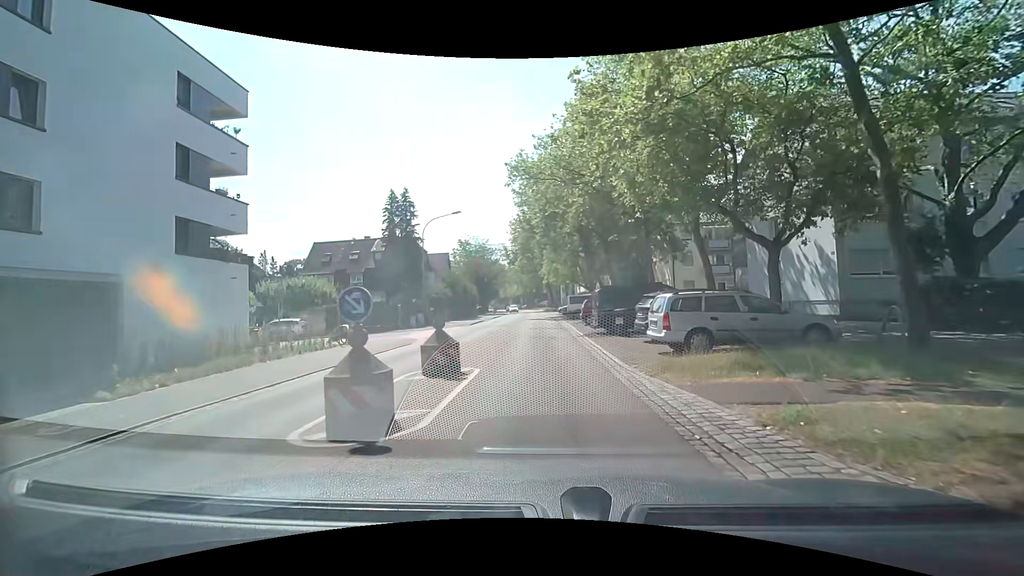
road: secondary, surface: asphalt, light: Day
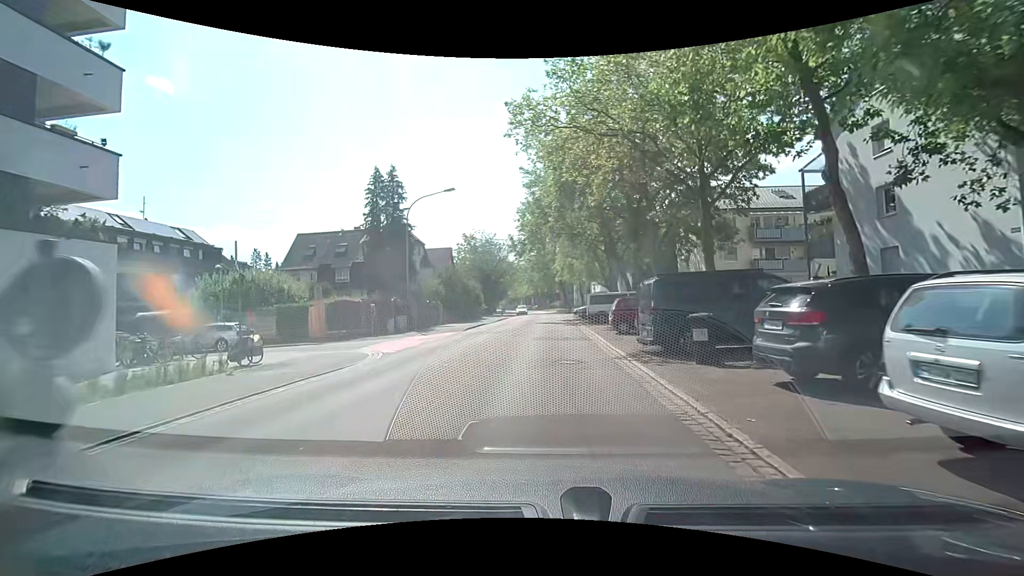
(-0.2, +8.5) m; -2°
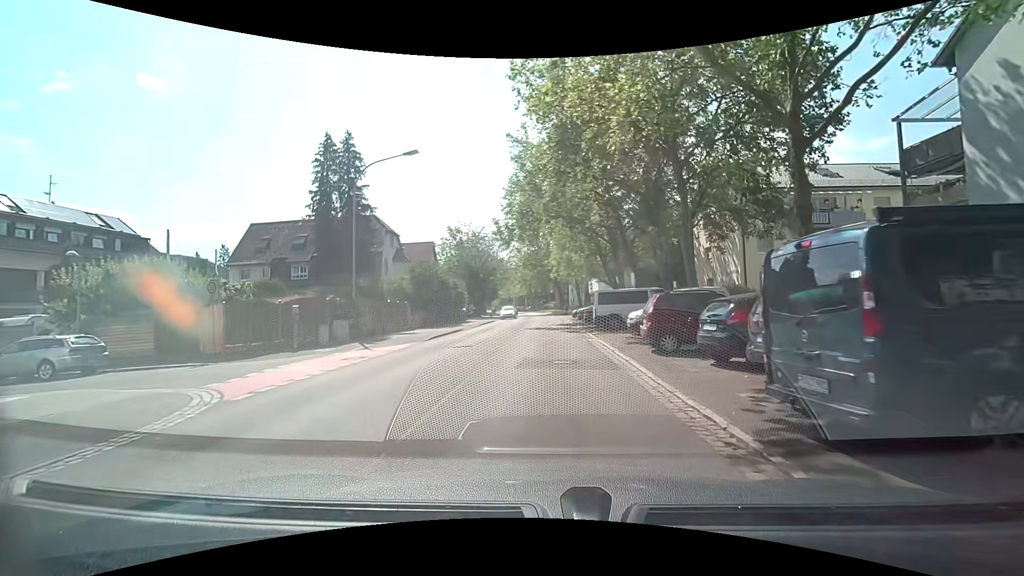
(+0.1, +8.5) m; 0°
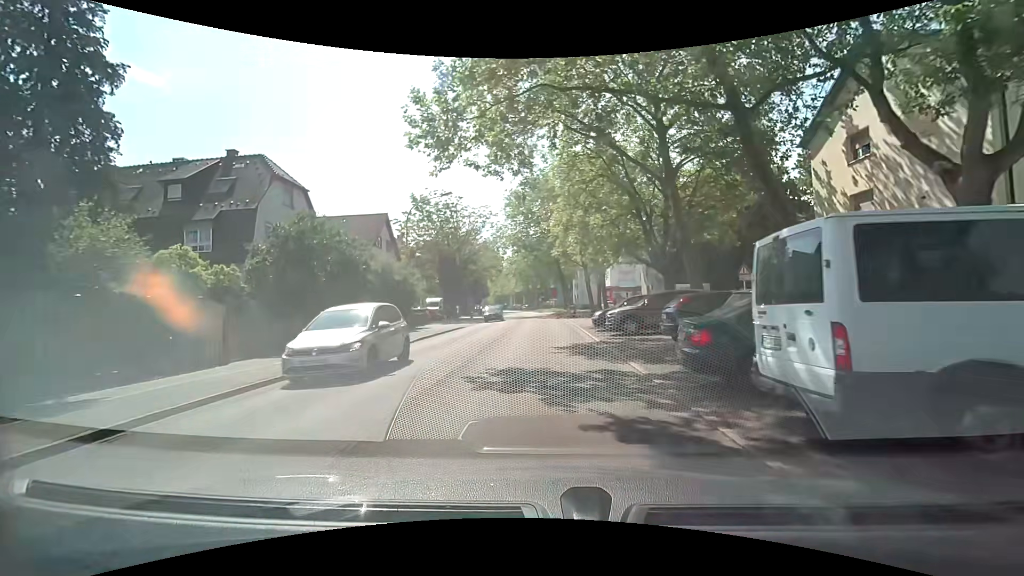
(+0.4, +20.9) m; 0°
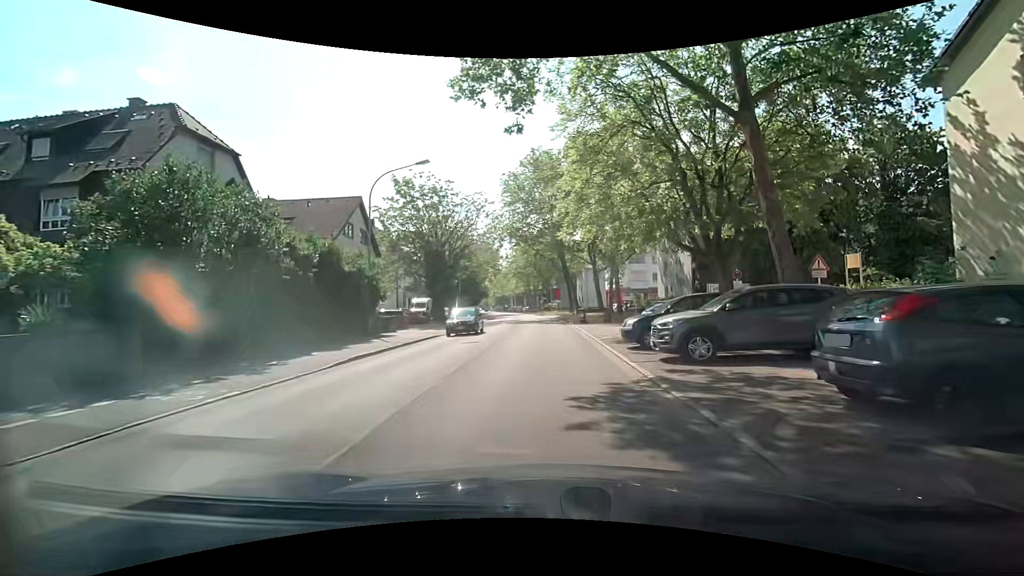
(+0.1, +8.2) m; 0°
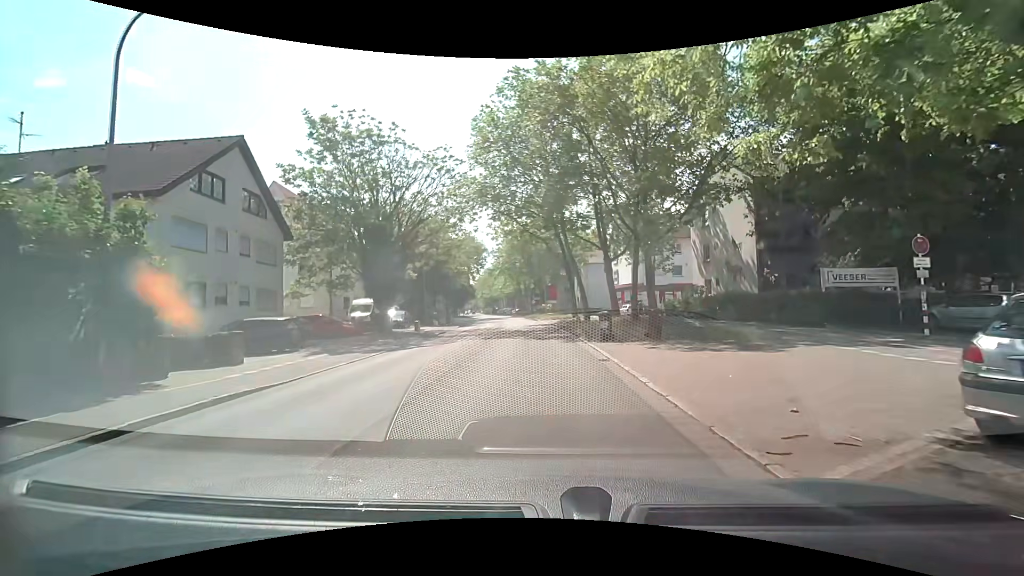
(+0.3, +16.1) m; +1°
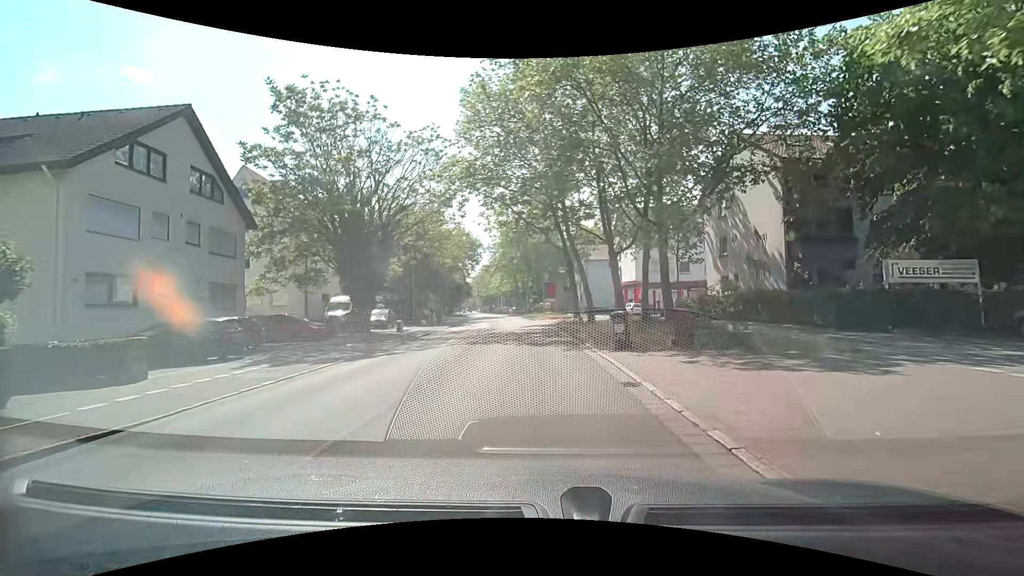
(+0.1, +3.9) m; 0°
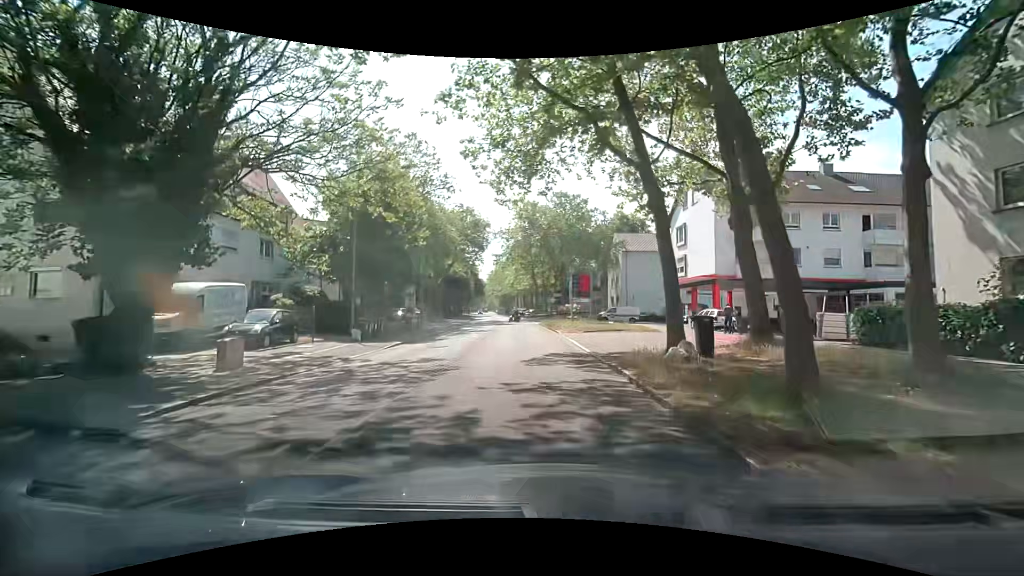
(-0.1, +19.4) m; -2°
(0, +10) (-1, +20) (-1, +30) (-2, +40) (-2, +50) (-3, +60) (-4, +70) (-5, +80) (-6, +90) (-7, +100) m
